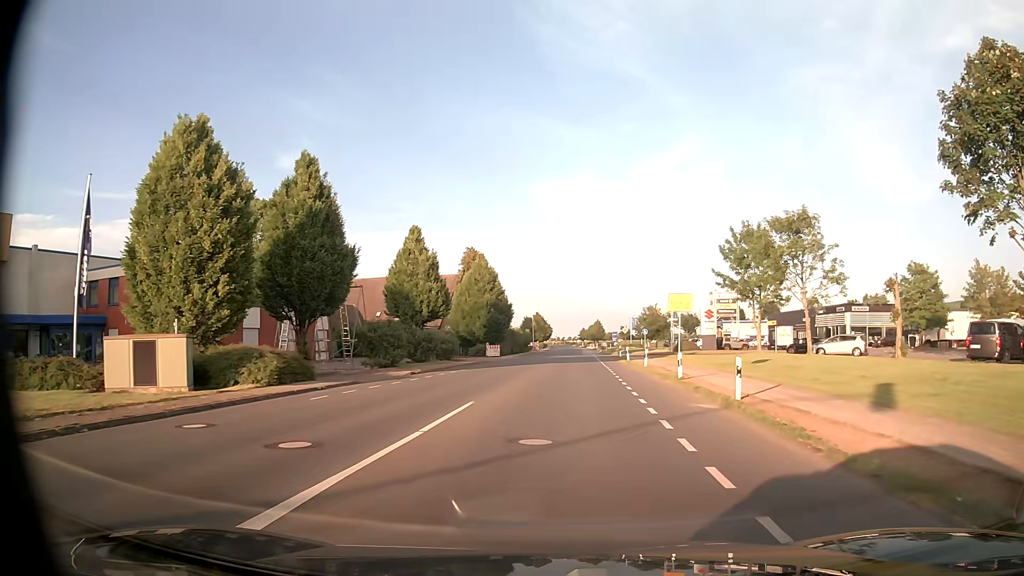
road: unclassified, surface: asphalt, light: Day
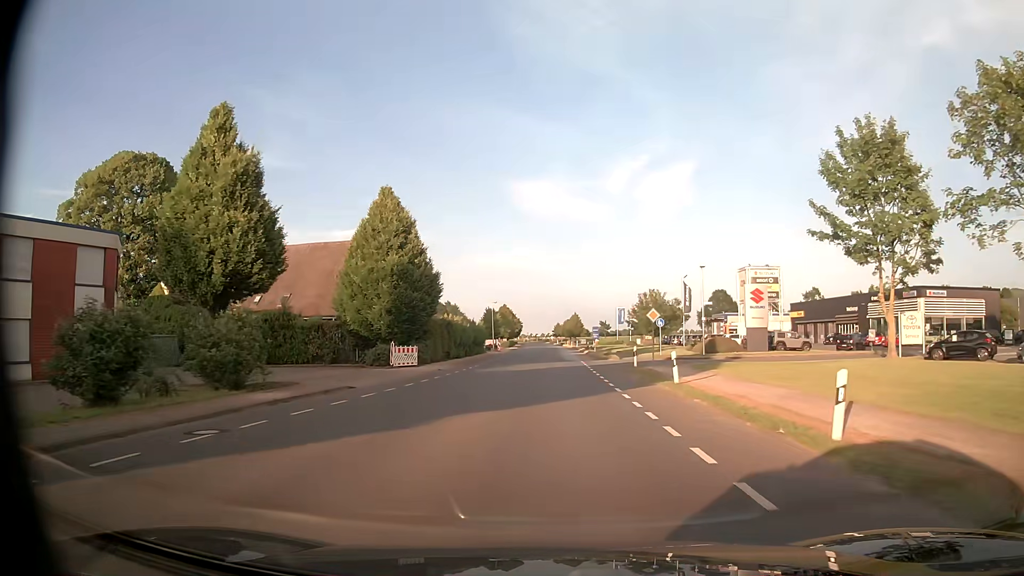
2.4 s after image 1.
(+0.9, +28.6) m; +2°
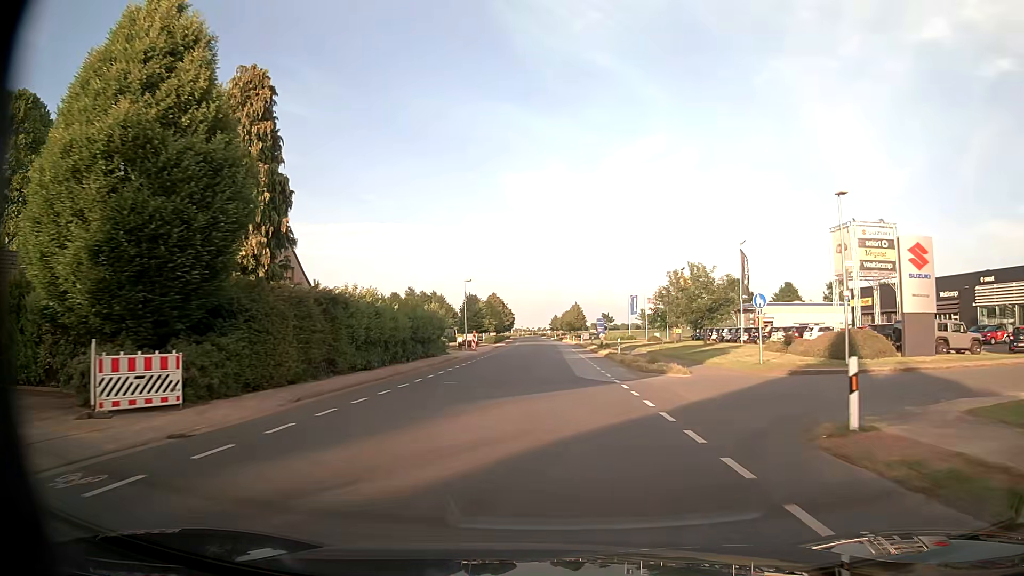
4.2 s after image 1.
(0.0, +24.1) m; +1°
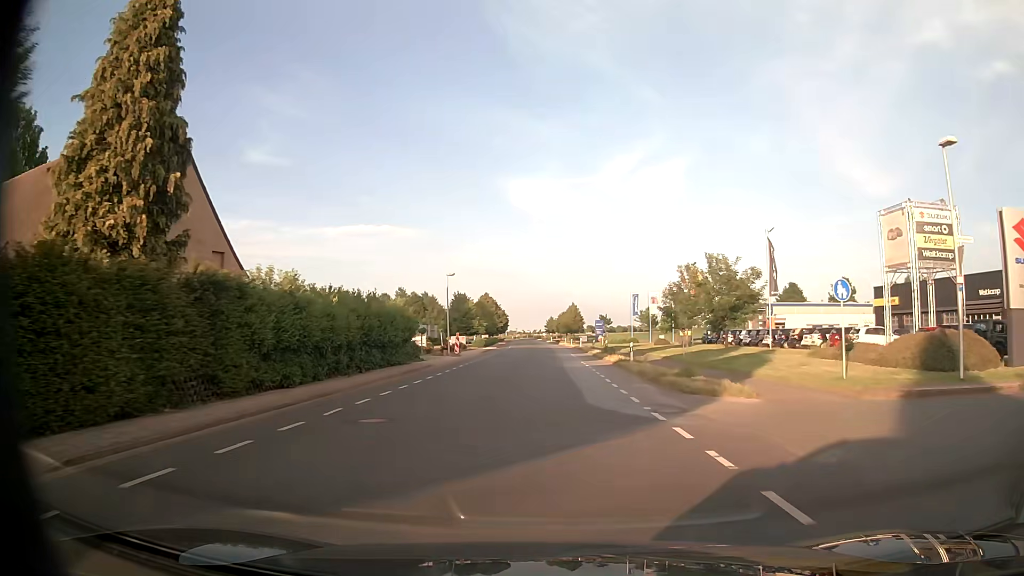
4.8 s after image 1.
(0.0, +7.8) m; 0°
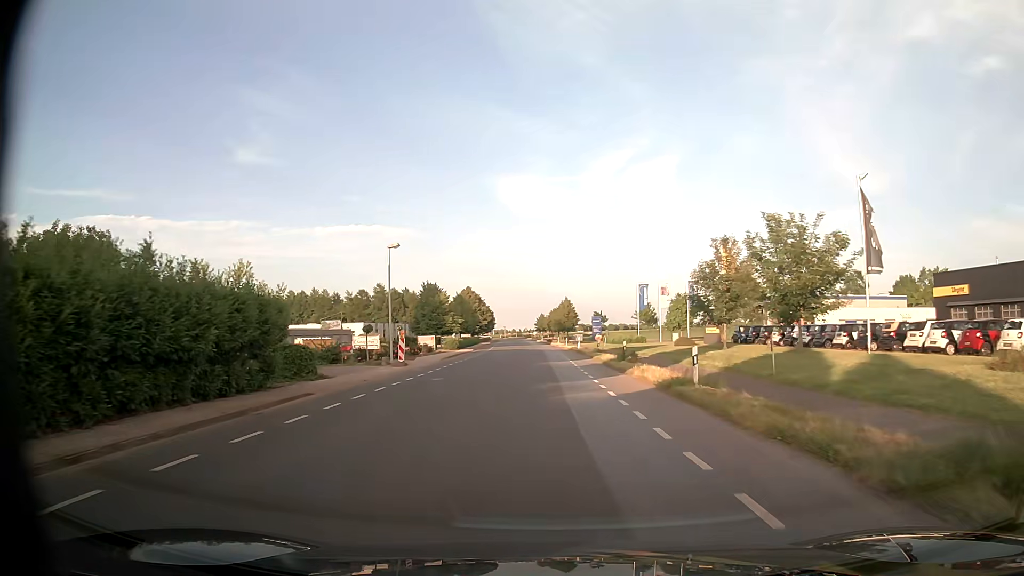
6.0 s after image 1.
(+0.2, +15.7) m; +1°
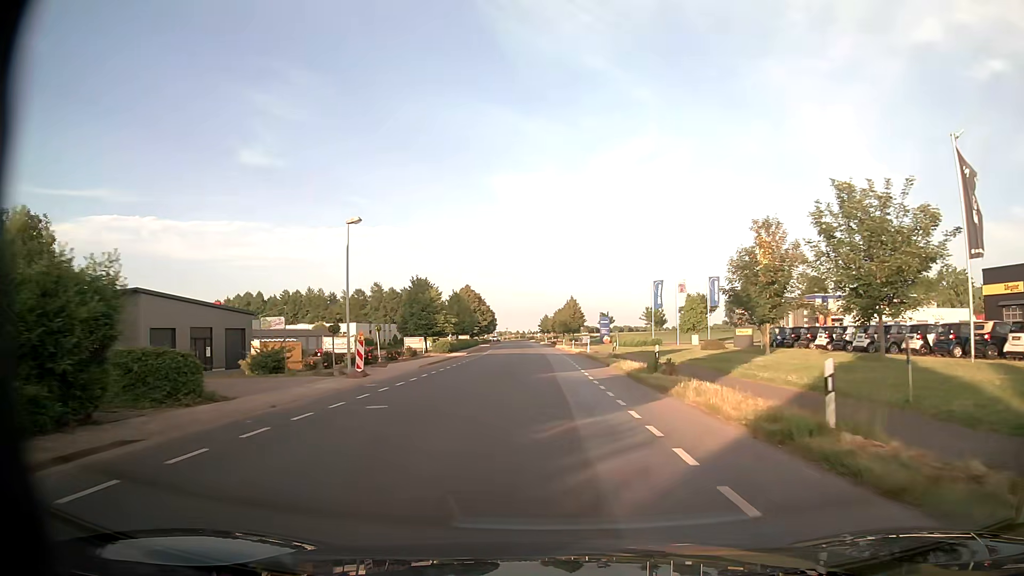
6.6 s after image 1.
(0.0, +8.0) m; 0°
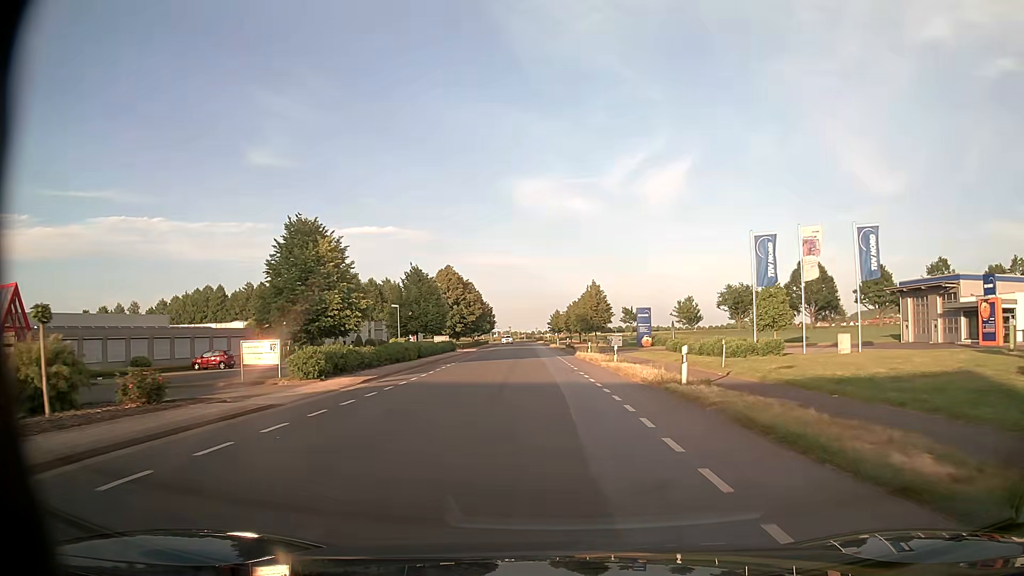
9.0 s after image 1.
(-0.3, +32.9) m; -1°
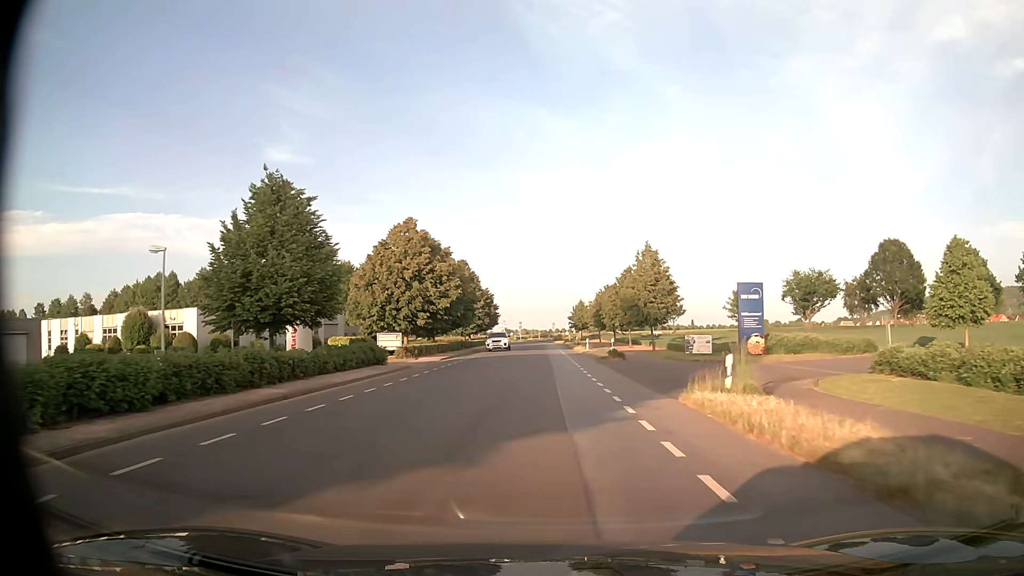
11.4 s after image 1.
(-0.5, +33.0) m; -1°
